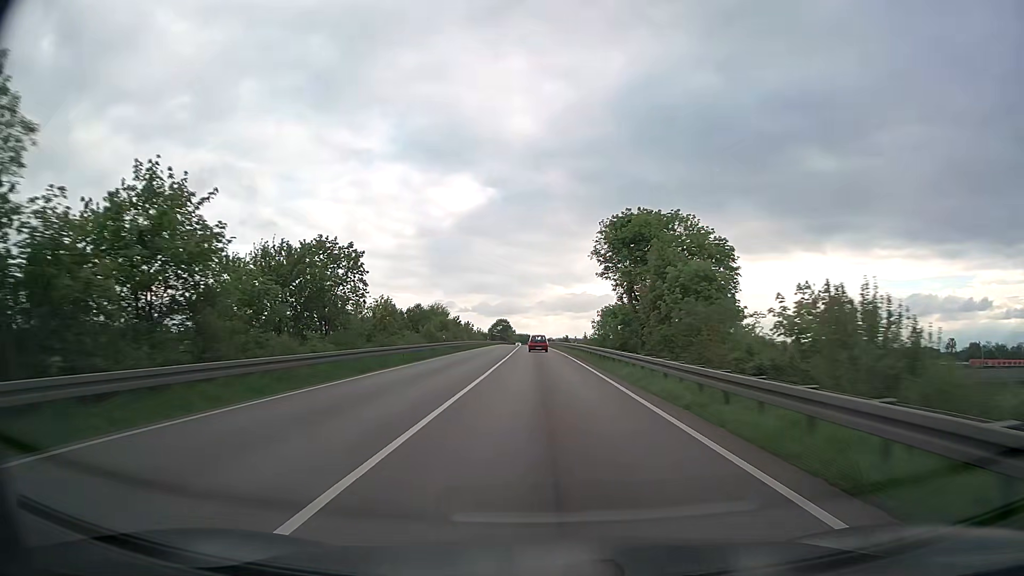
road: trunk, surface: asphalt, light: Day
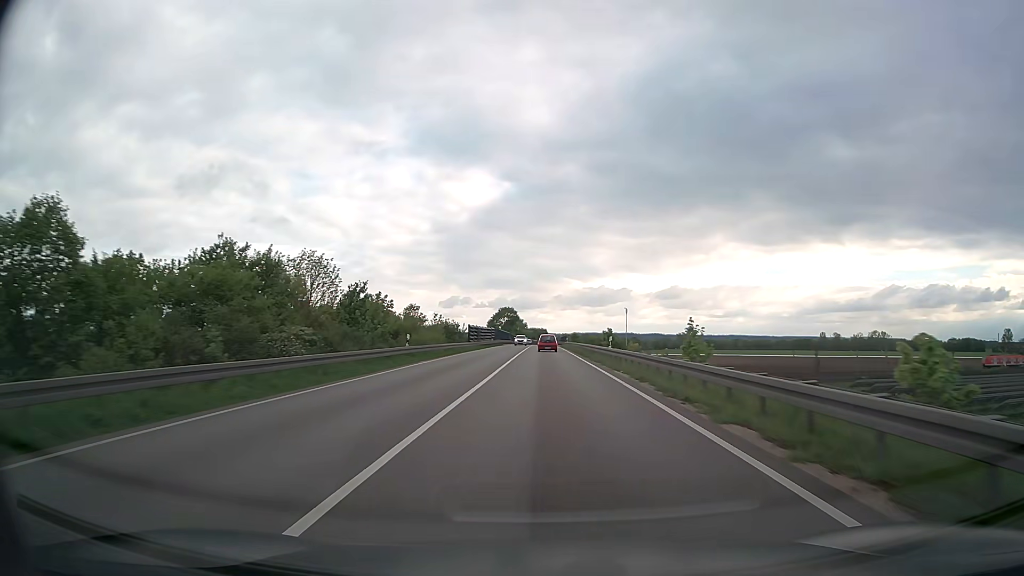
(-1.2, +71.9) m; -1°
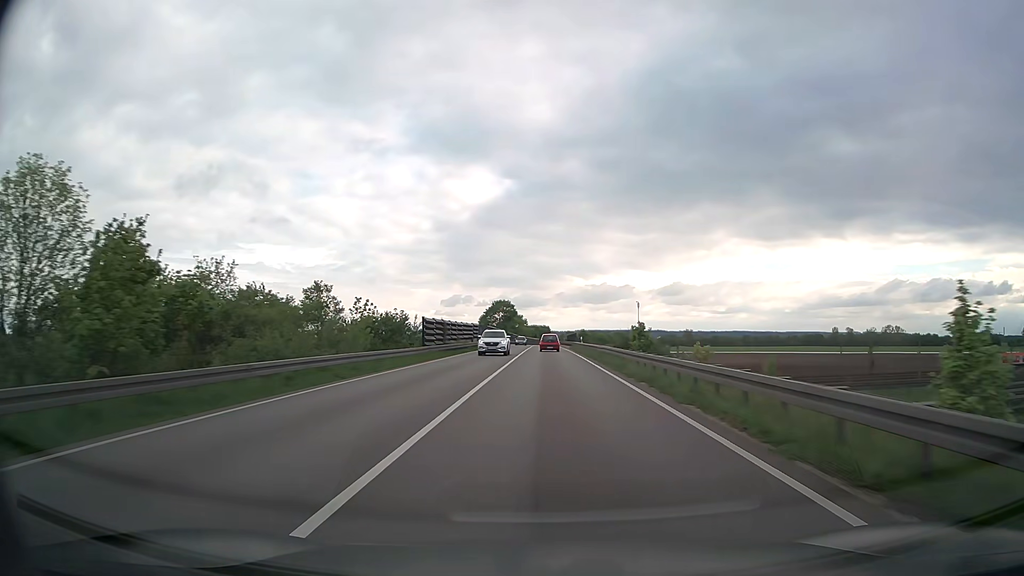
(0.0, +28.9) m; 0°
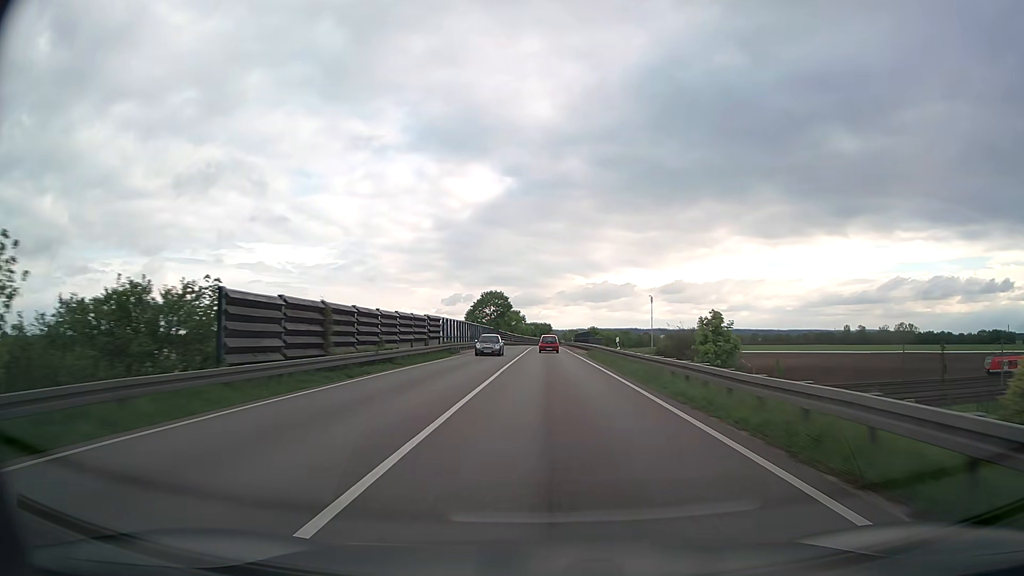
(0.0, +28.8) m; 0°
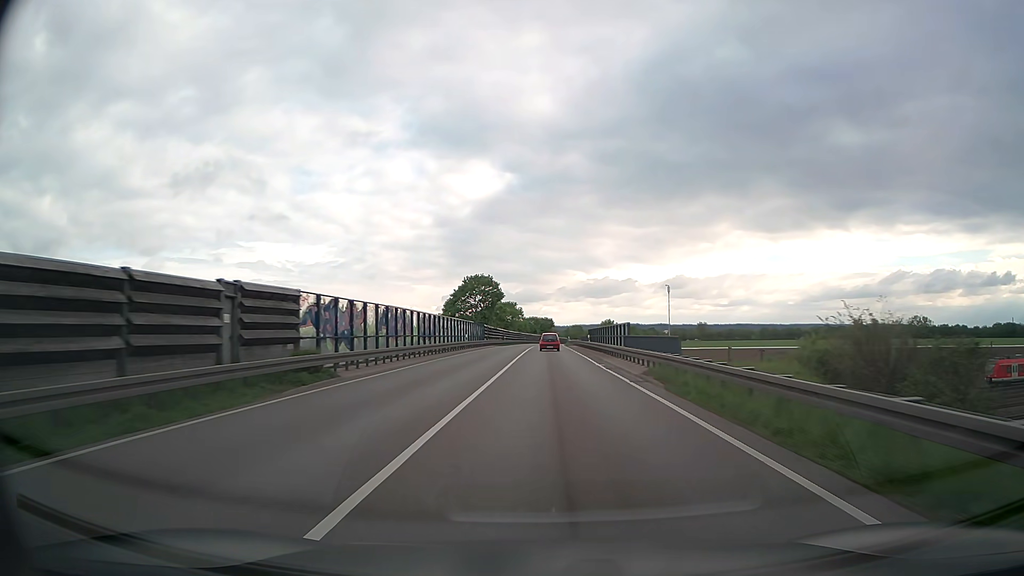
(0.0, +28.7) m; 0°
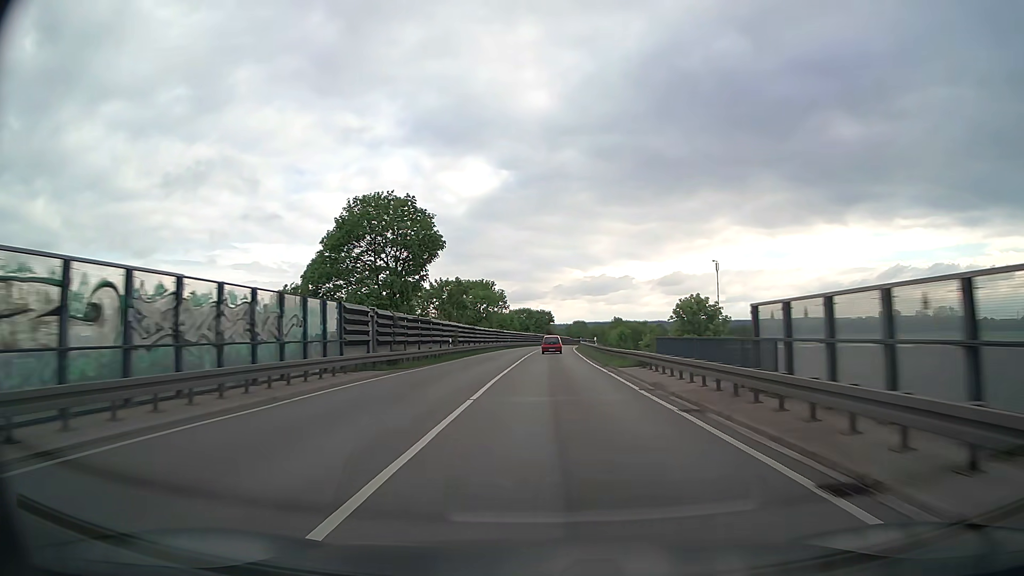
(+0.1, +57.2) m; 0°
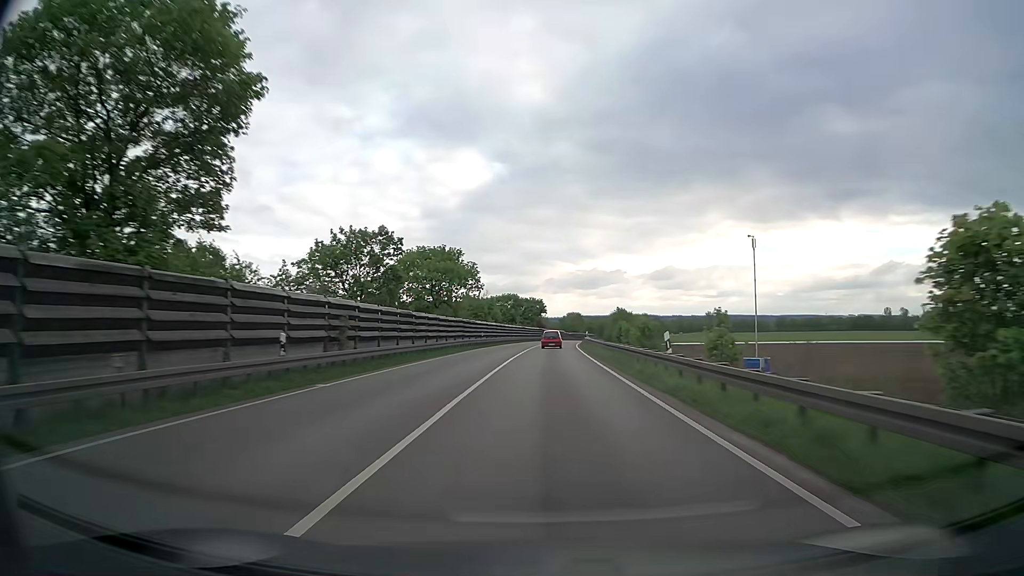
(+0.1, +28.6) m; +1°
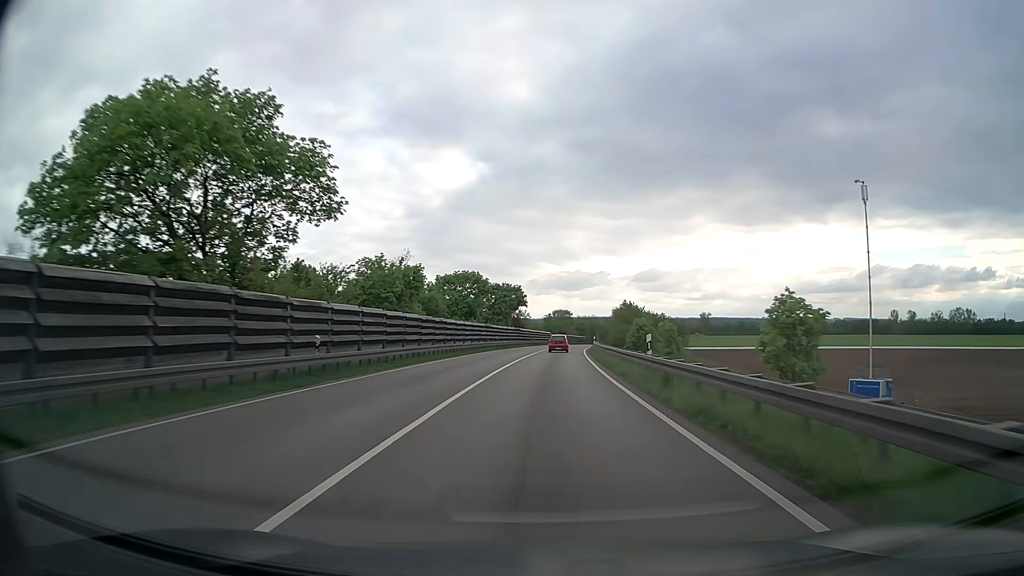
(+0.5, +43.2) m; +2°
(0, +10) (0, +20) (0, +30) (+1, +40) (+1, +50) (+1, +60) (+2, +70) (+3, +80) (+4, +90) (+4, +100) m
